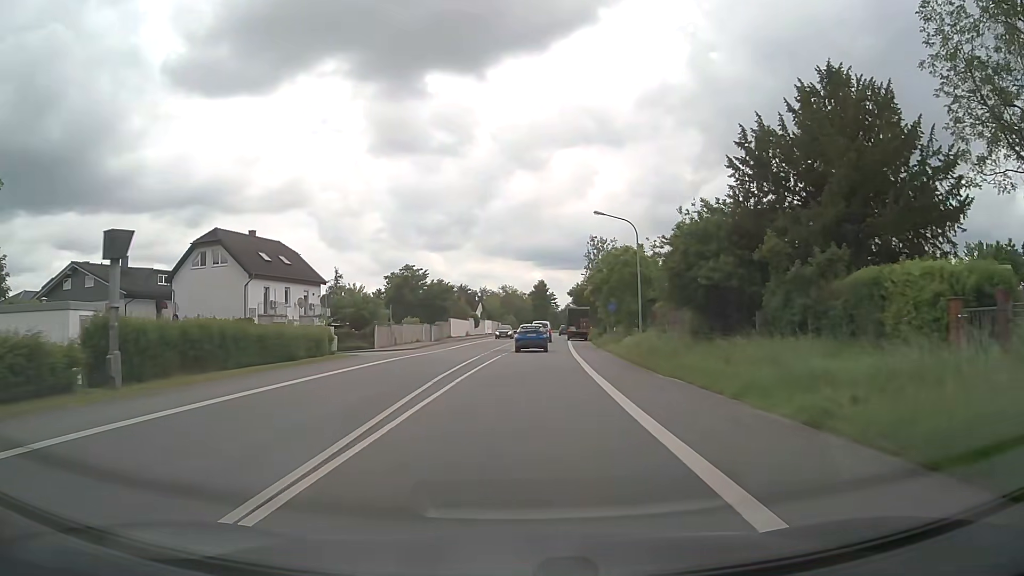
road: primary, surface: asphalt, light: Day
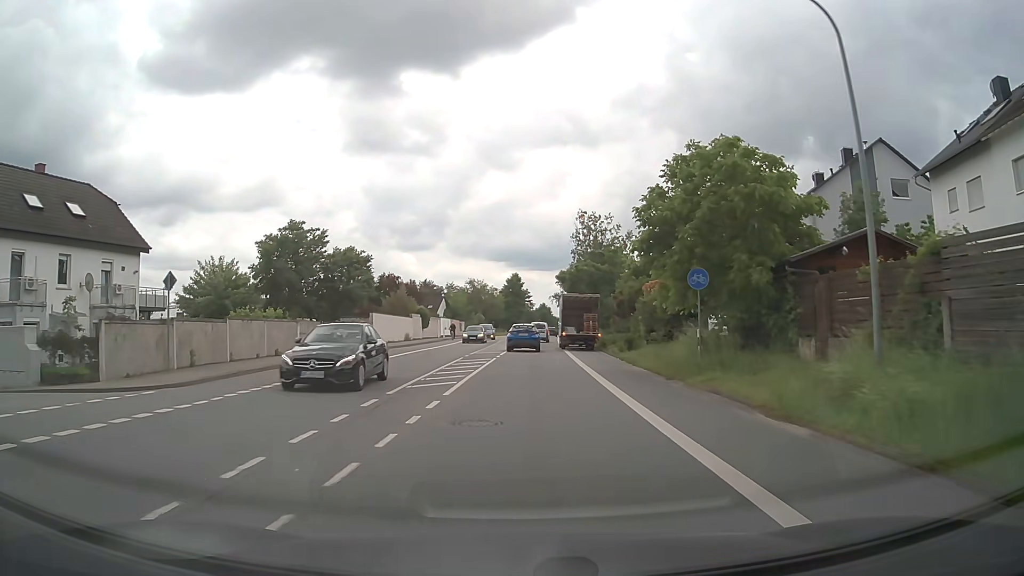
(+0.6, +27.5) m; +2°
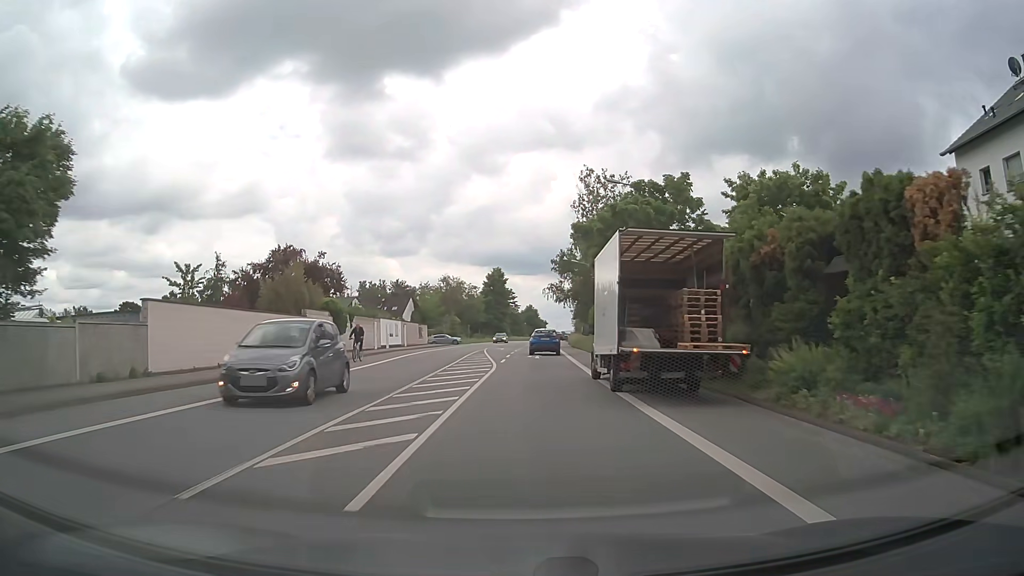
(+0.3, +27.5) m; +1°
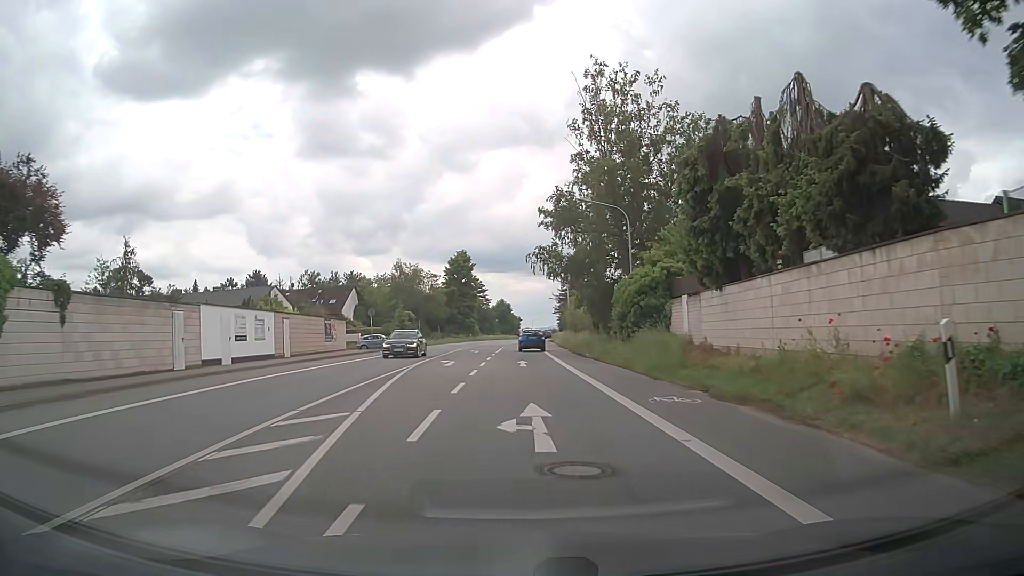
(+0.3, +27.4) m; +2°
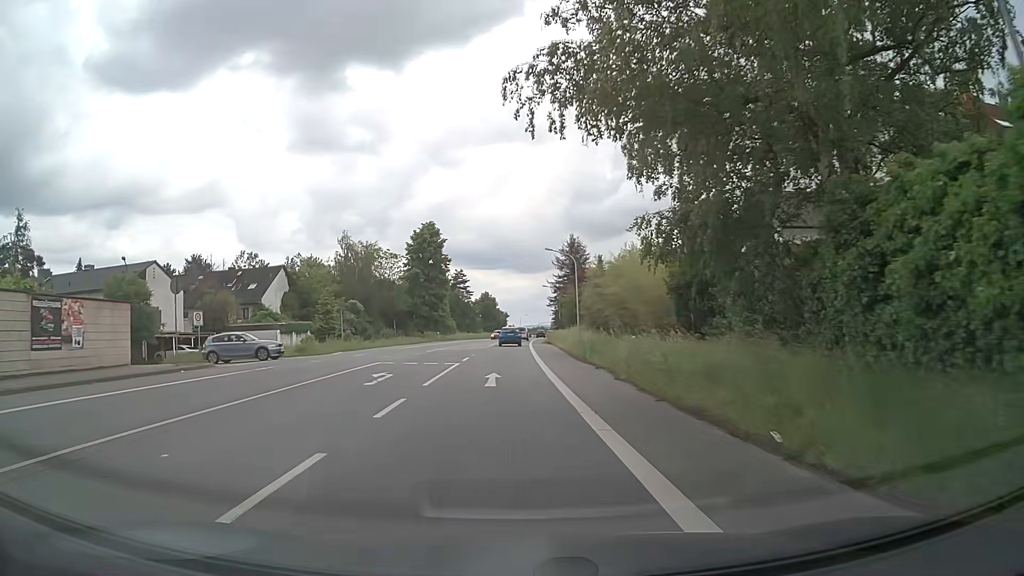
(+0.5, +28.1) m; +1°
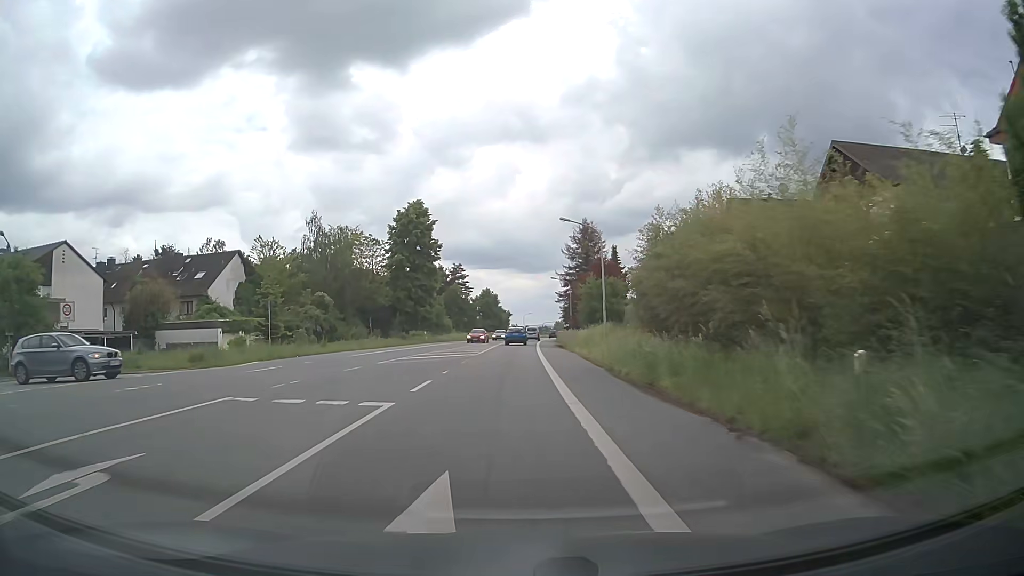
(0.0, +14.7) m; 0°
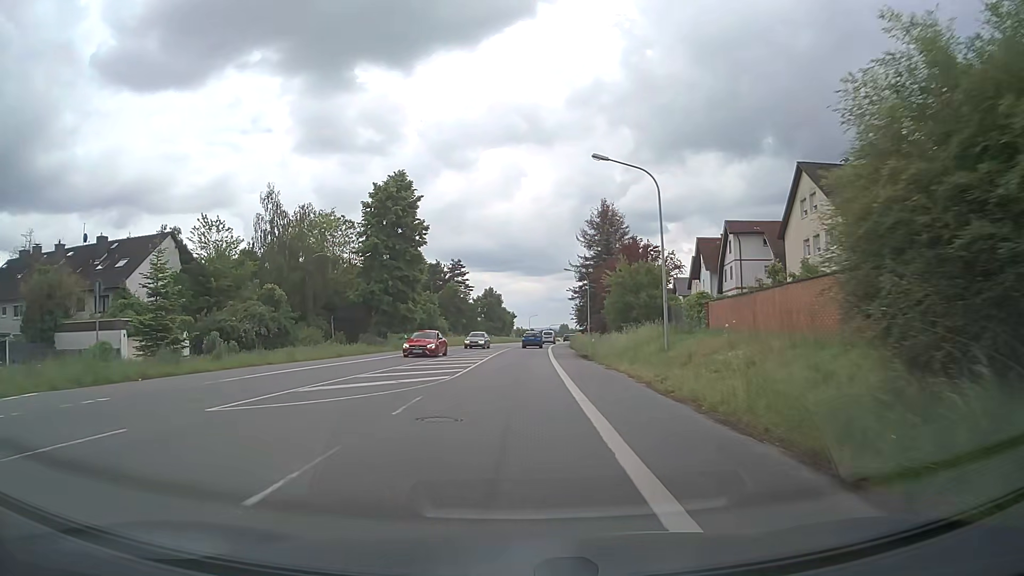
(-0.1, +15.1) m; 0°
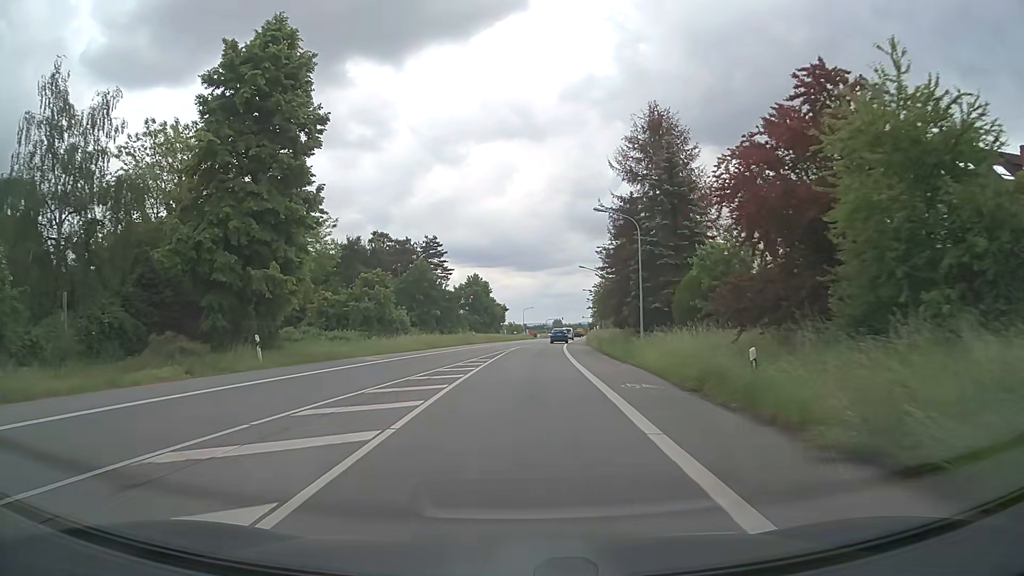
(+0.1, +31.0) m; +1°
(0, +10) (0, +20) (+1, +30) (+1, +40) (+2, +50) (+3, +60) (+4, +70) (+4, +80) (+5, +90) (+6, +100) m
